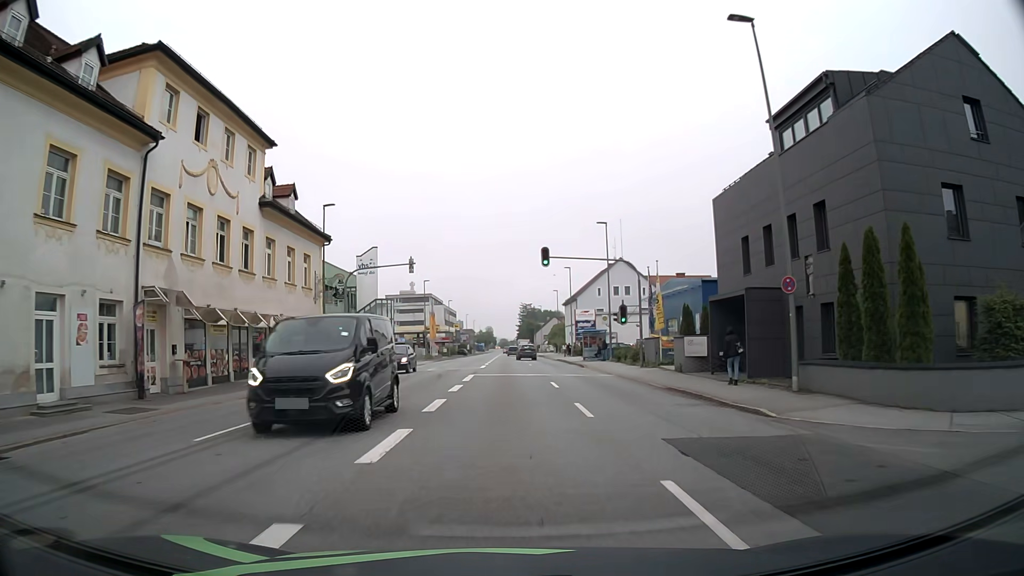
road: tertiary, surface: asphalt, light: Day
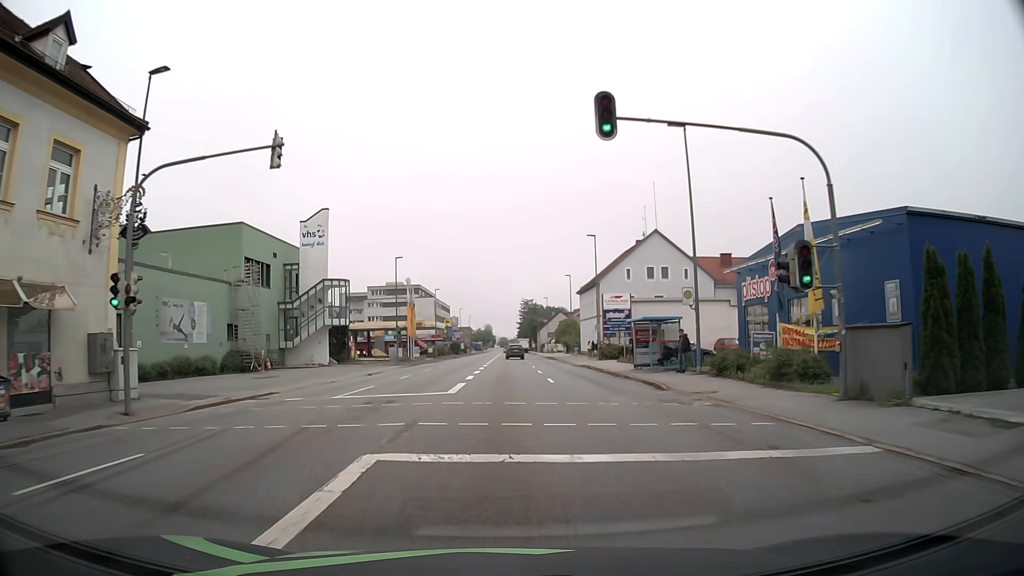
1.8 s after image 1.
(-0.1, +22.8) m; 0°
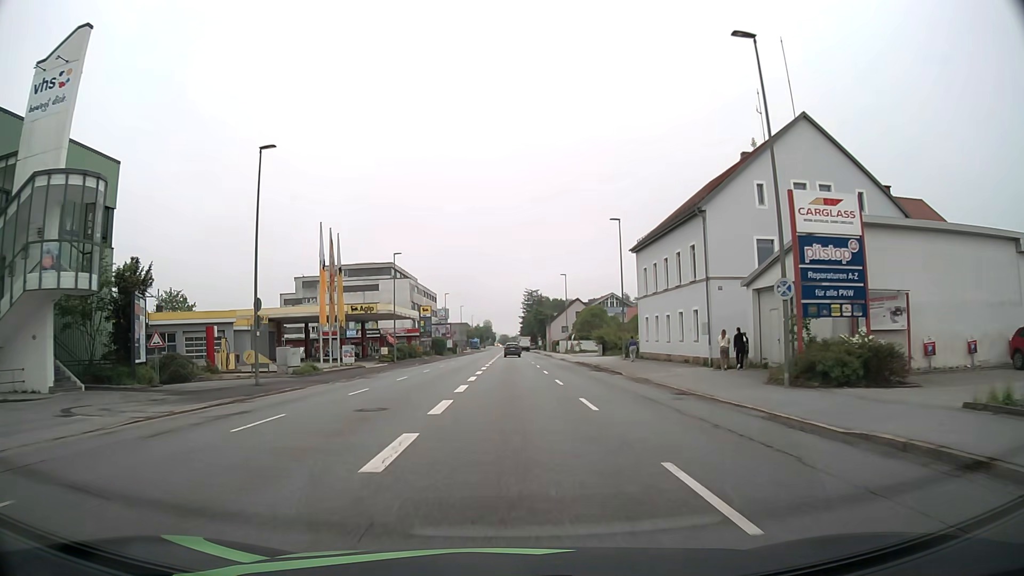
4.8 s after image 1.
(-0.1, +38.0) m; 0°
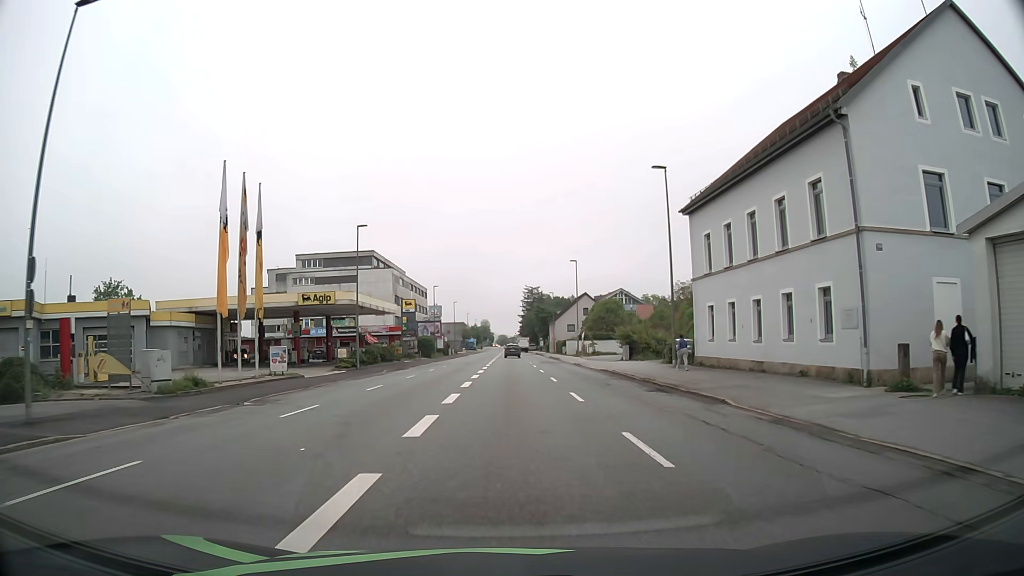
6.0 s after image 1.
(0.0, +15.3) m; 0°
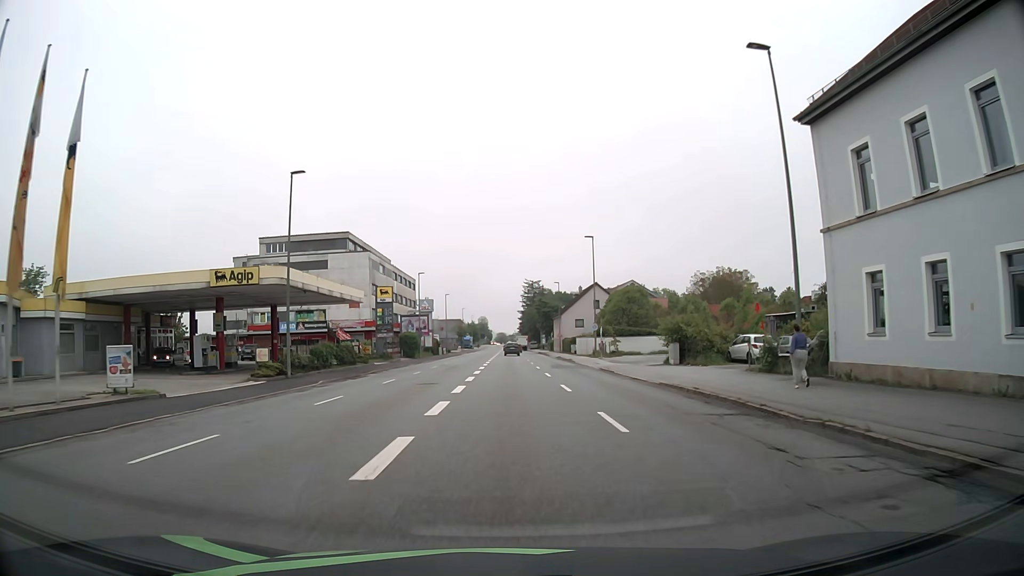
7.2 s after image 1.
(+0.1, +15.3) m; 0°
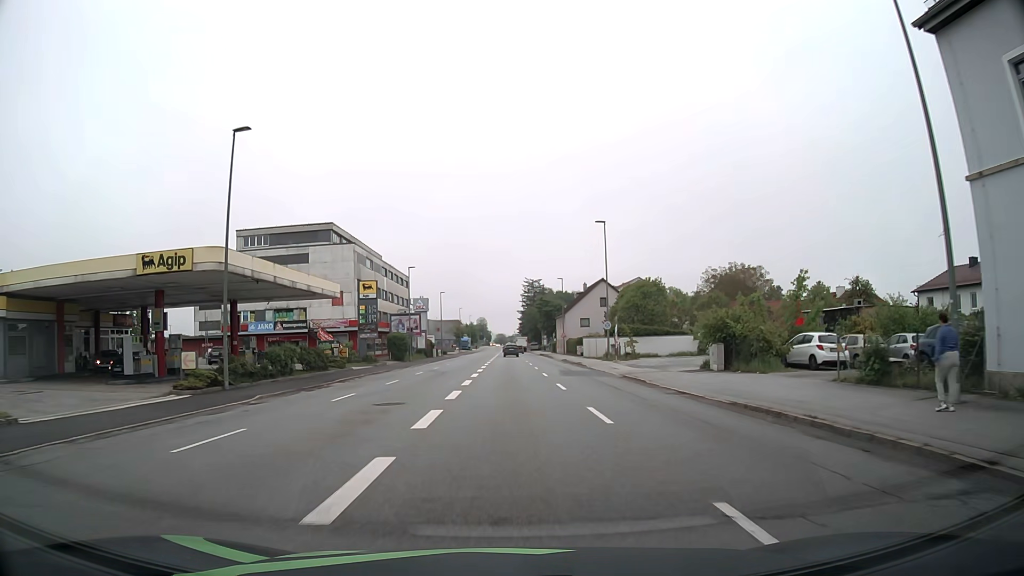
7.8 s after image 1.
(0.0, +7.7) m; 0°
(0, +10) (0, +20) (0, +30) (0, +40) (0, +50) (0, +60) (-1, +70) (-1, +80) (-1, +90) (-1, +100) m
